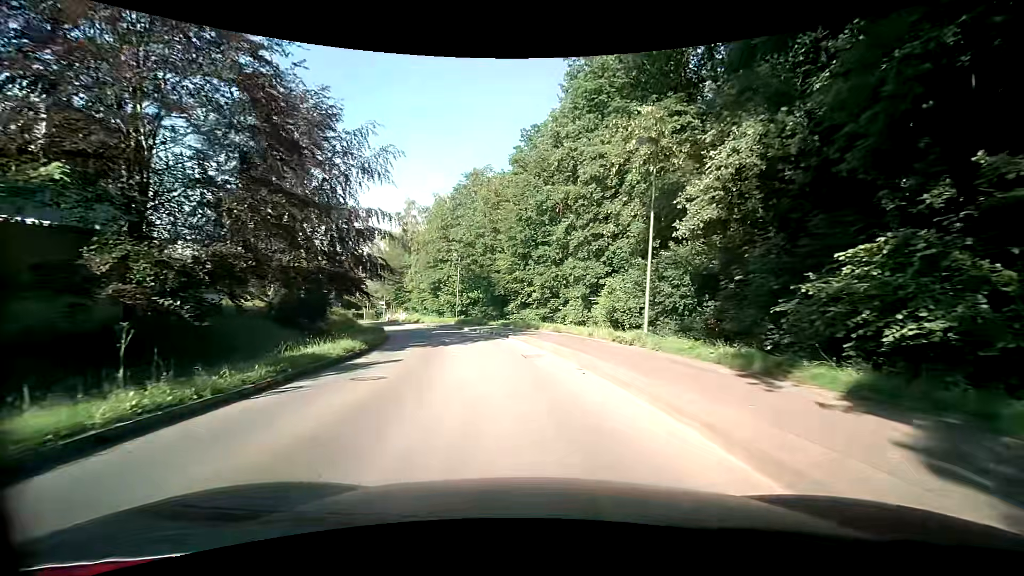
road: tertiary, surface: asphalt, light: Day
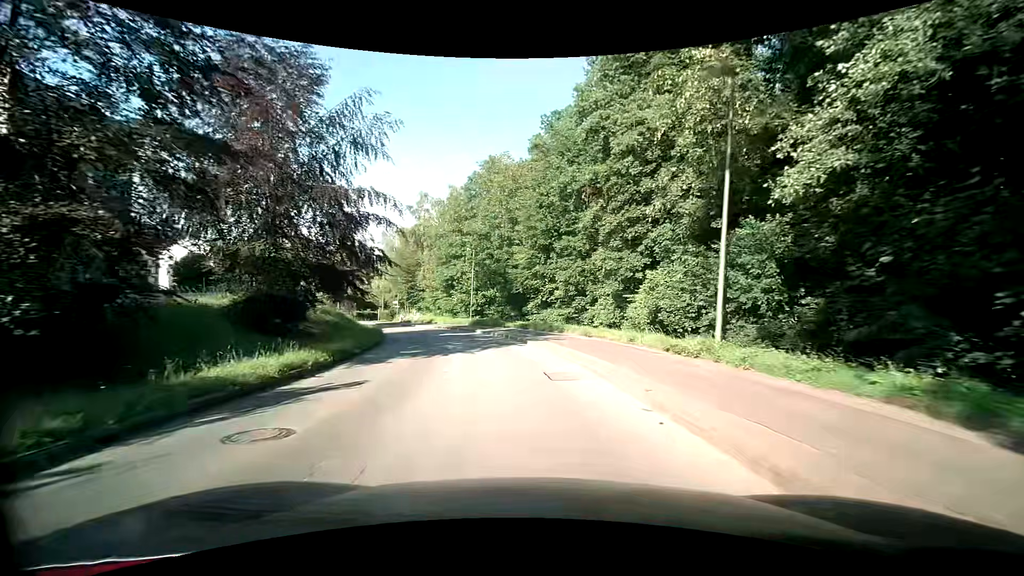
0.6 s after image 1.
(-0.1, +5.2) m; -3°
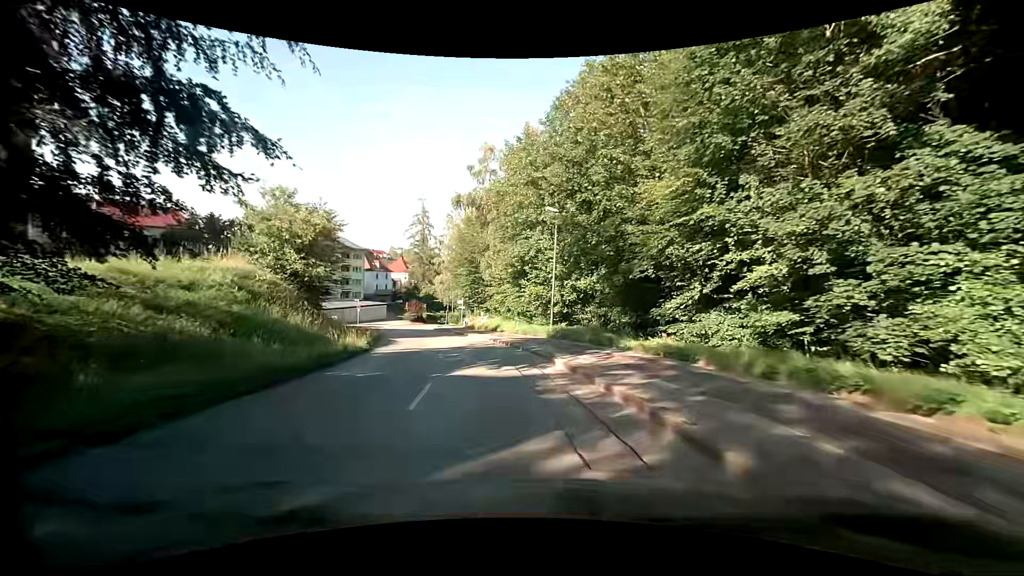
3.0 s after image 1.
(-1.3, +21.5) m; -8°
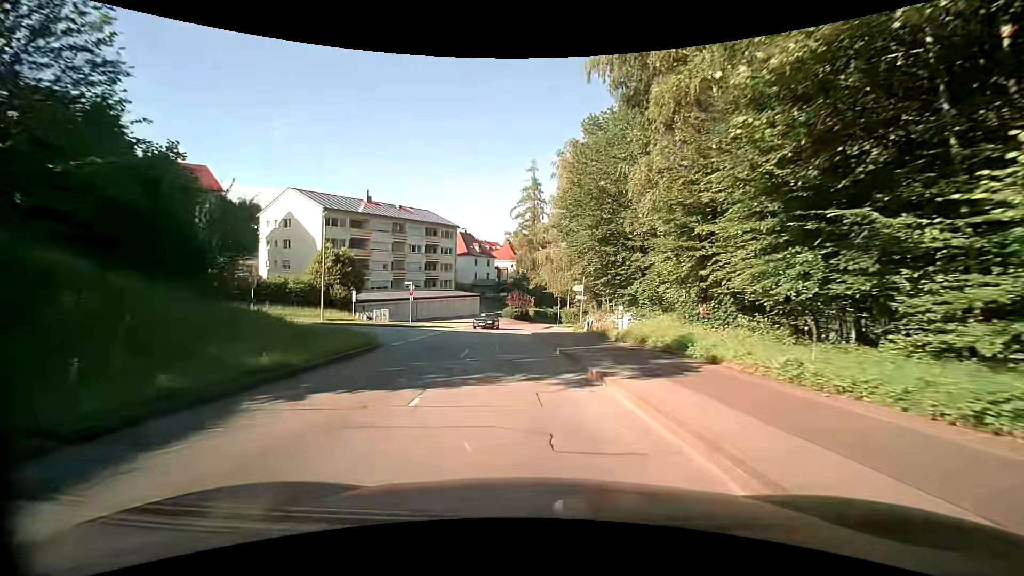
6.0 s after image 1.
(-4.1, +28.5) m; -14°
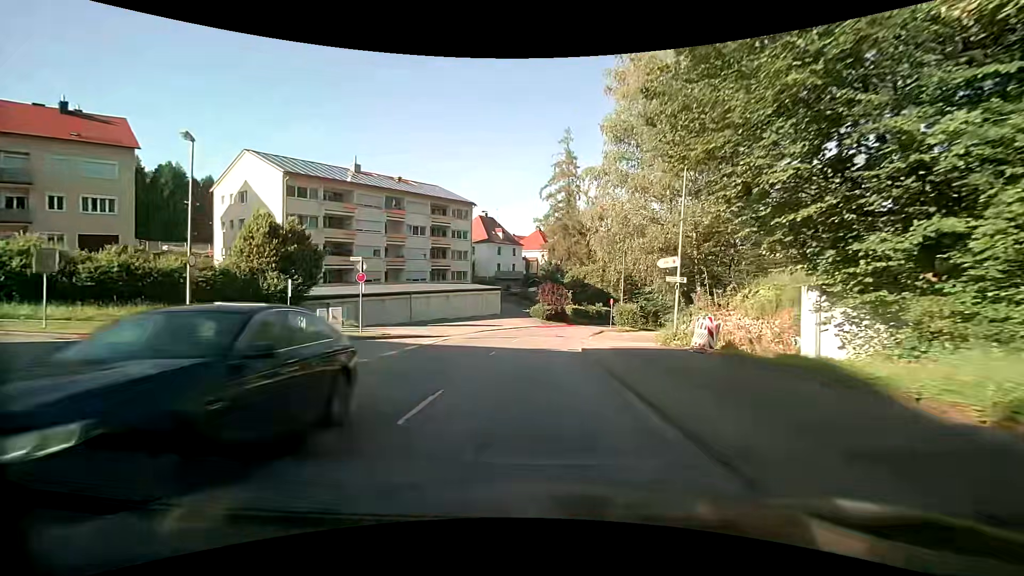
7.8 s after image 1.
(-0.8, +18.4) m; -4°
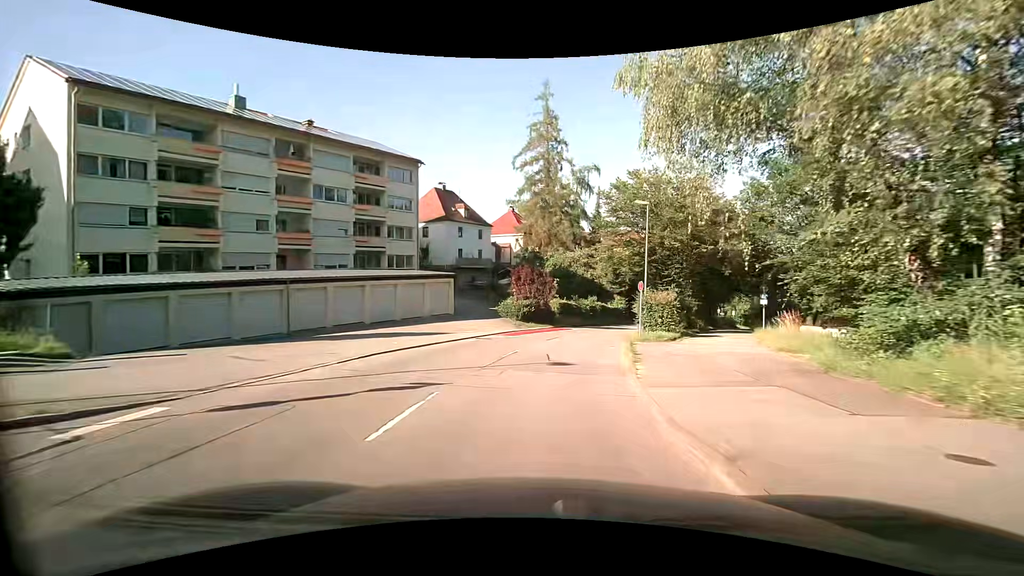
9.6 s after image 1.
(+0.3, +19.0) m; +3°
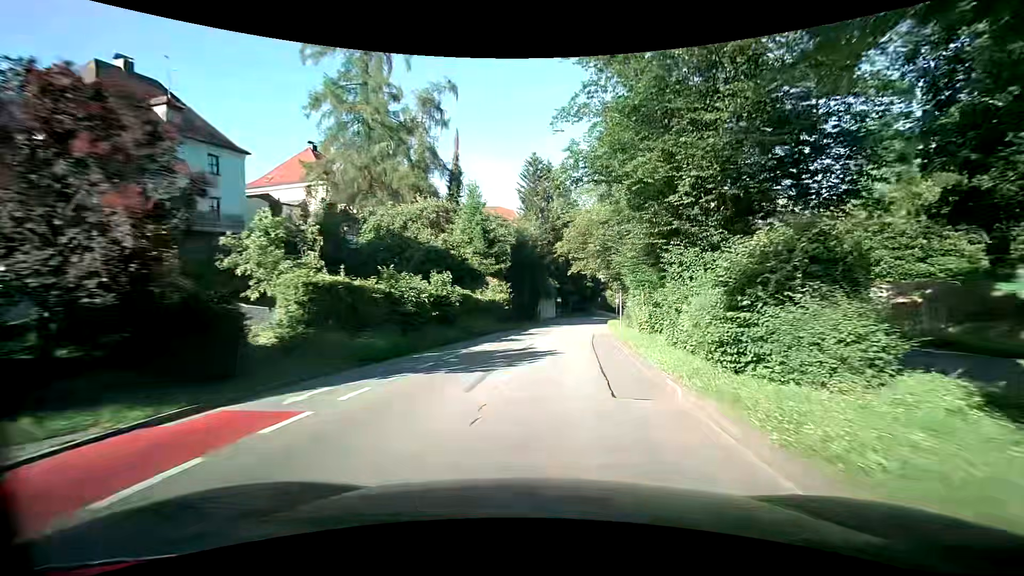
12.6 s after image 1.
(+3.7, +32.3) m; +15°
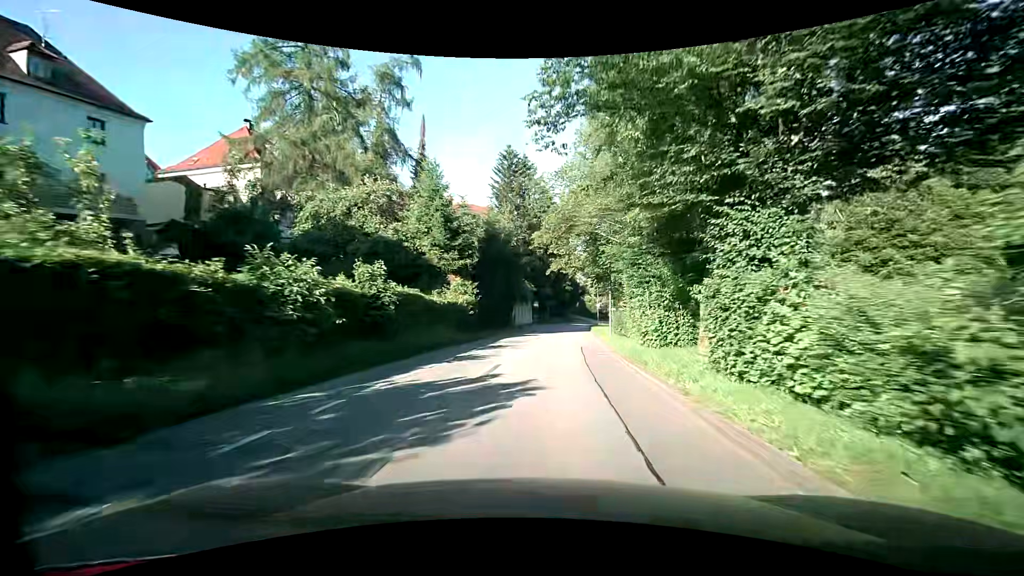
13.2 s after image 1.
(+0.1, +6.7) m; +2°
(0, +10) (+1, +20) (+2, +30) (+3, +40) (+4, +50) (+5, +60) (+6, +70) (+8, +80) (+10, +89) (+12, +99) m
